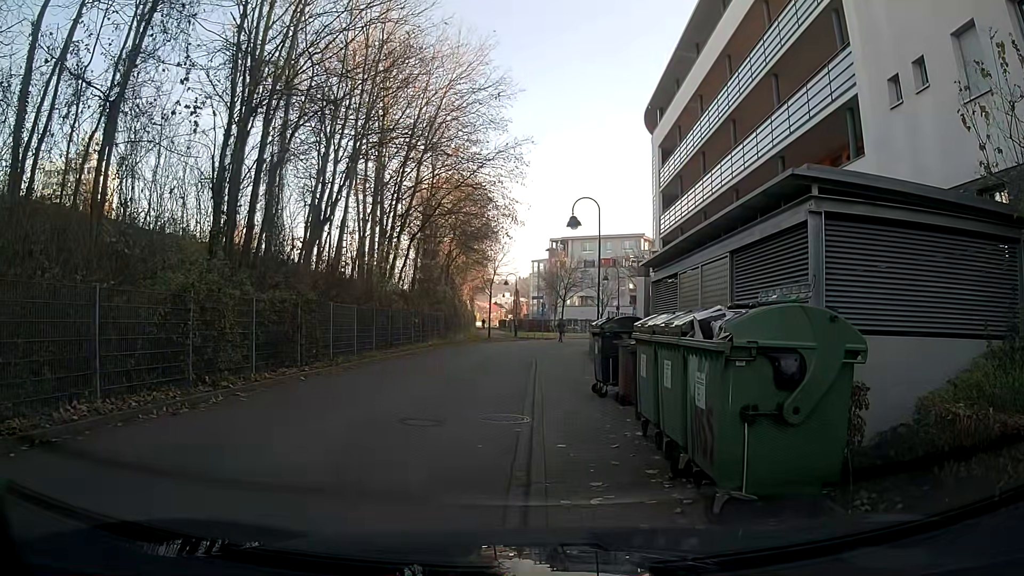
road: residential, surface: asphalt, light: Day
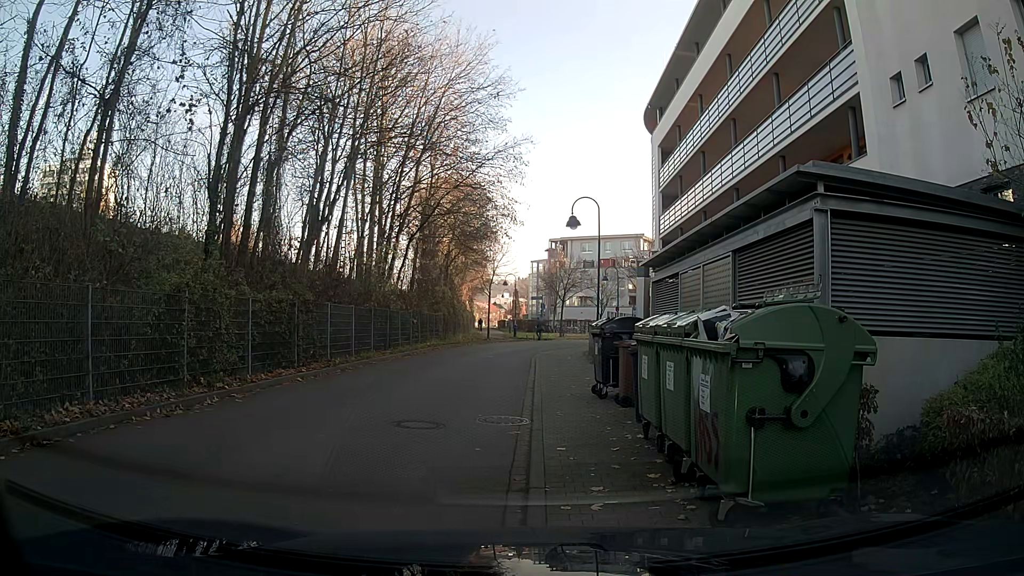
(0.0, +0.2) m; 0°
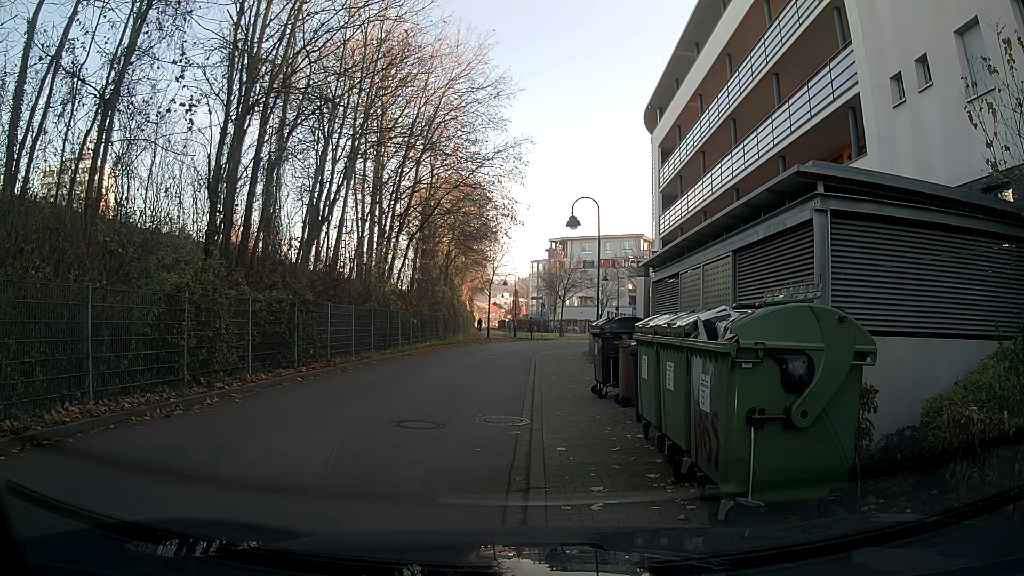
(0.0, 0.0) m; 0°
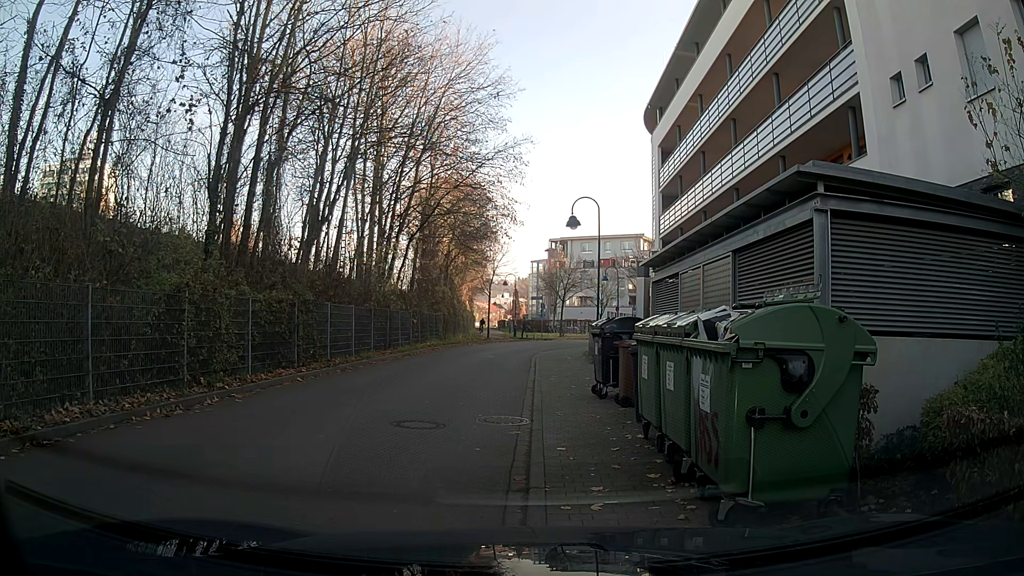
(0.0, 0.0) m; 0°
